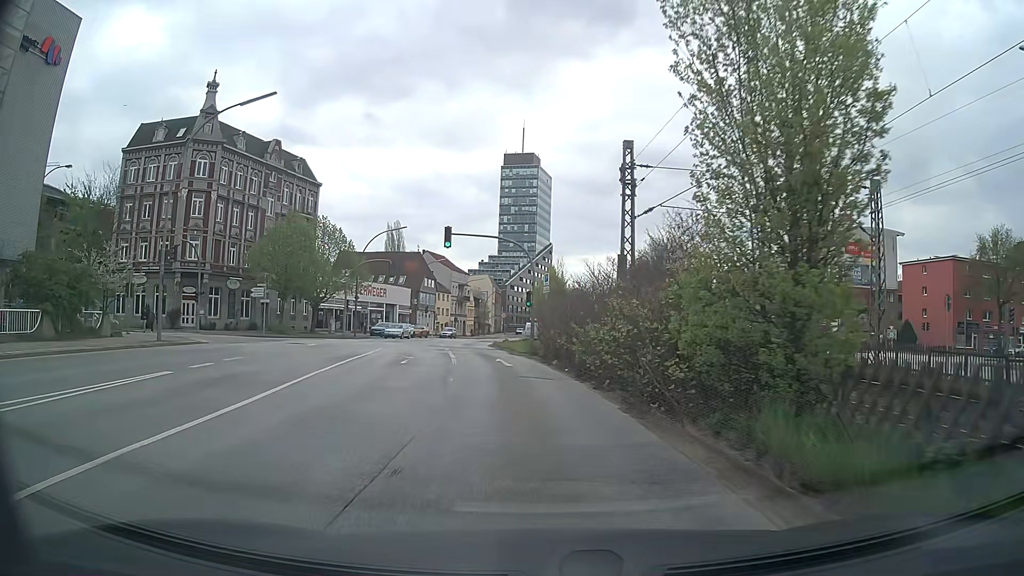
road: tertiary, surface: asphalt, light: Day
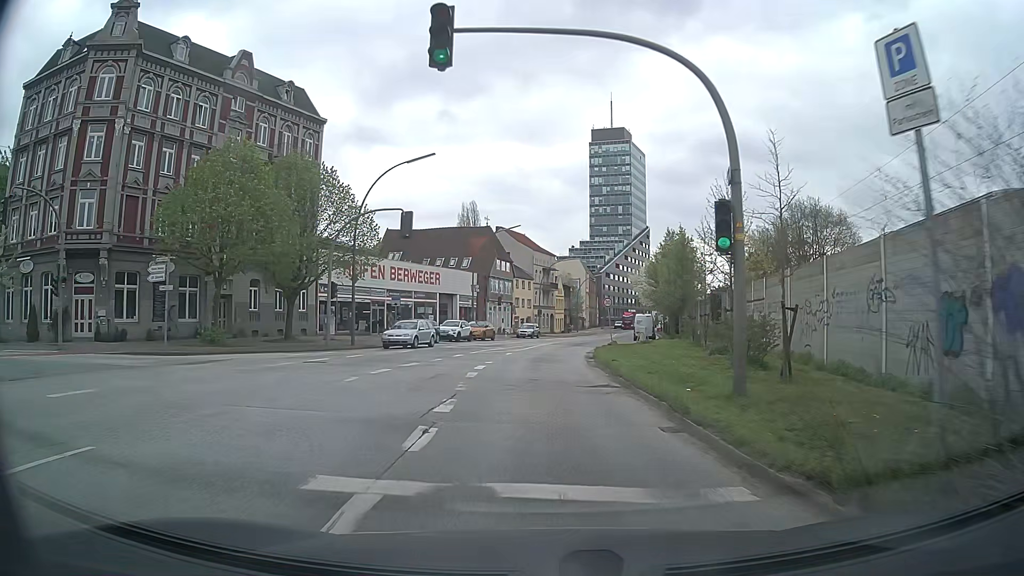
(-1.7, +26.2) m; -8°
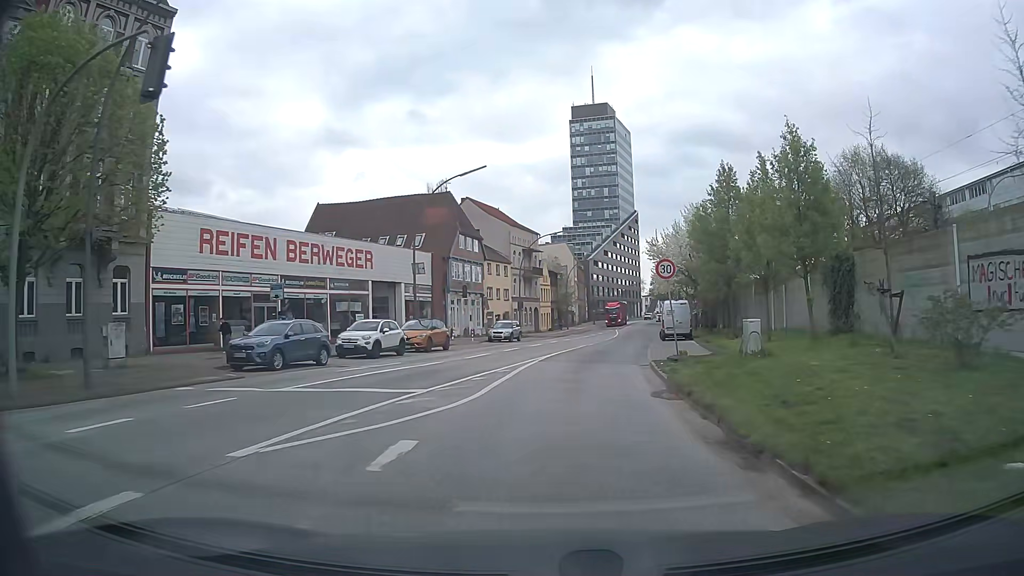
(+0.1, +22.2) m; +2°
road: residential
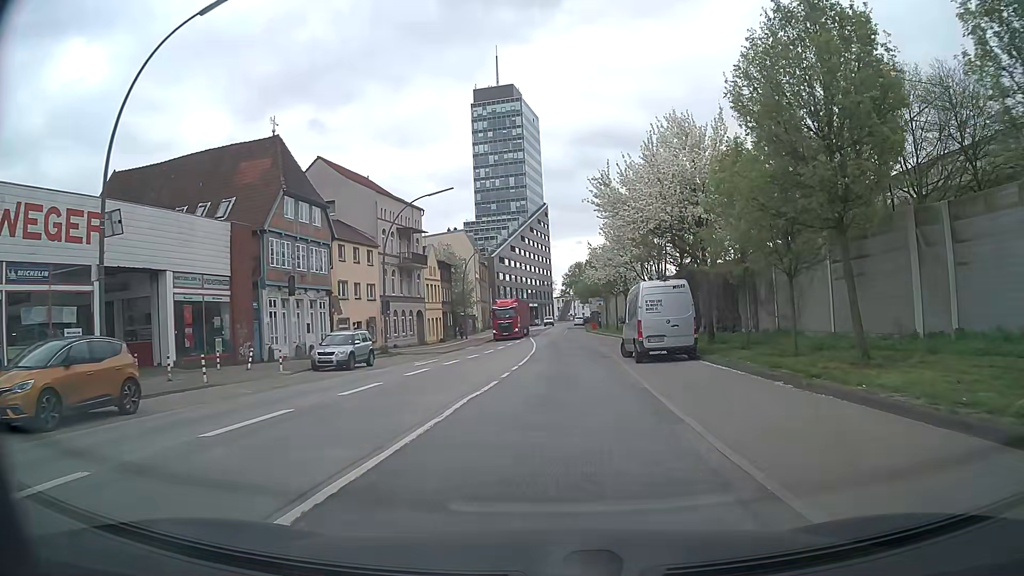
(+1.8, +22.5) m; +8°
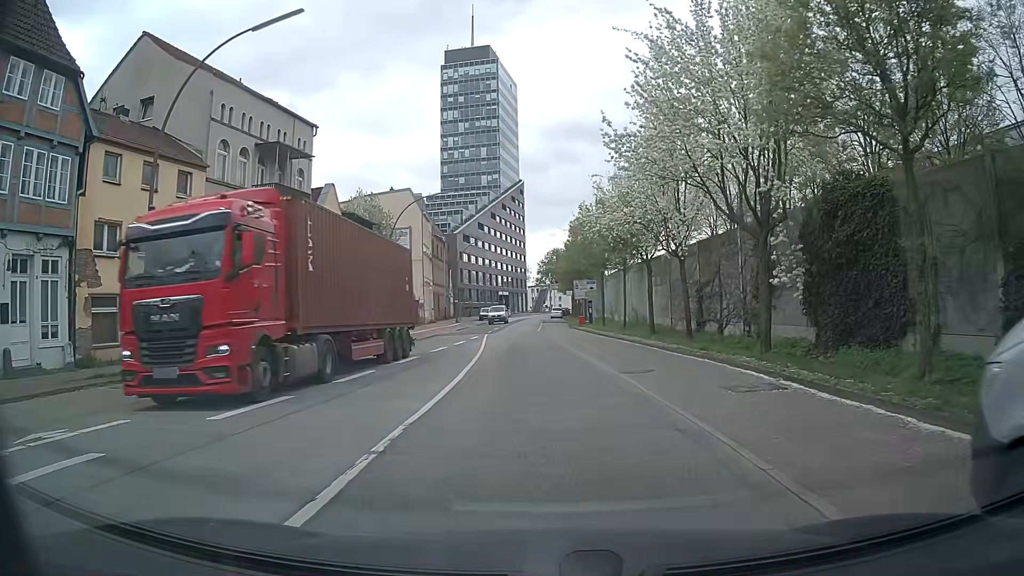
(+0.7, +23.7) m; +1°
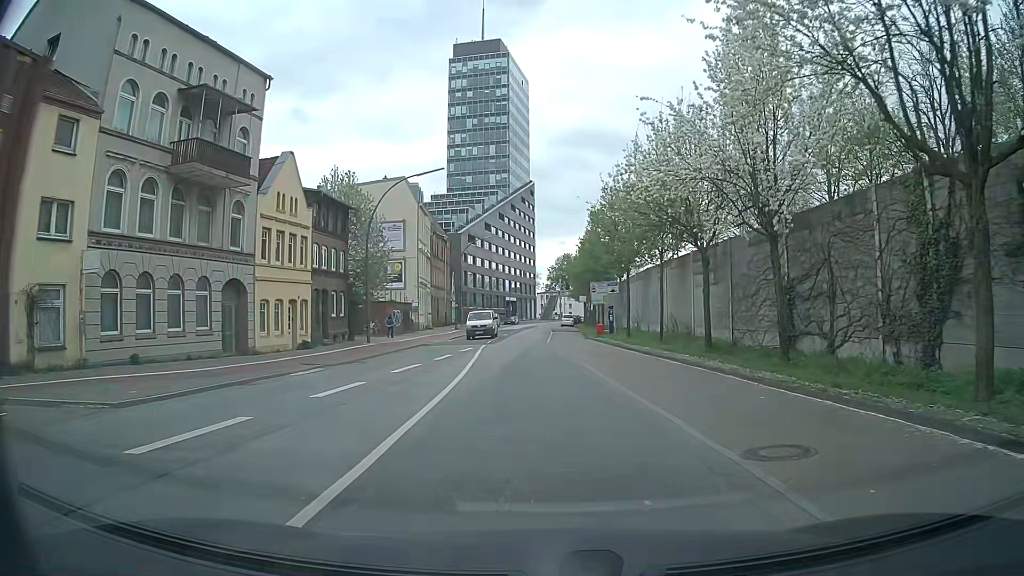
(+0.1, +8.7) m; +1°
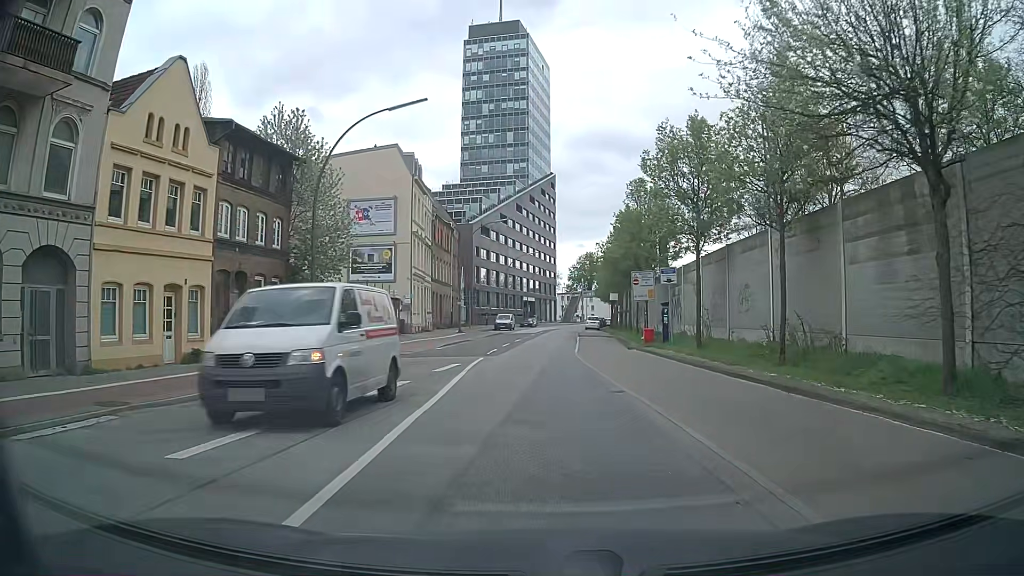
(-0.3, +12.7) m; -2°
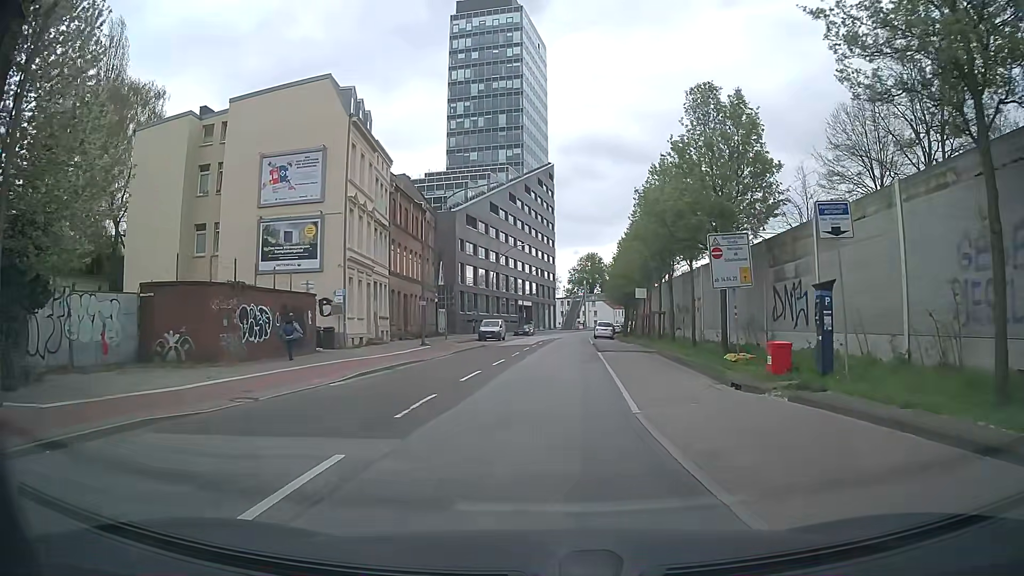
(0.0, +17.6) m; +1°
(0, +10) (0, +20) (0, +30) (+1, +40) (+1, +50) (+2, +60) (+2, +70) (+3, +80) (+4, +90) (+6, +100) m
